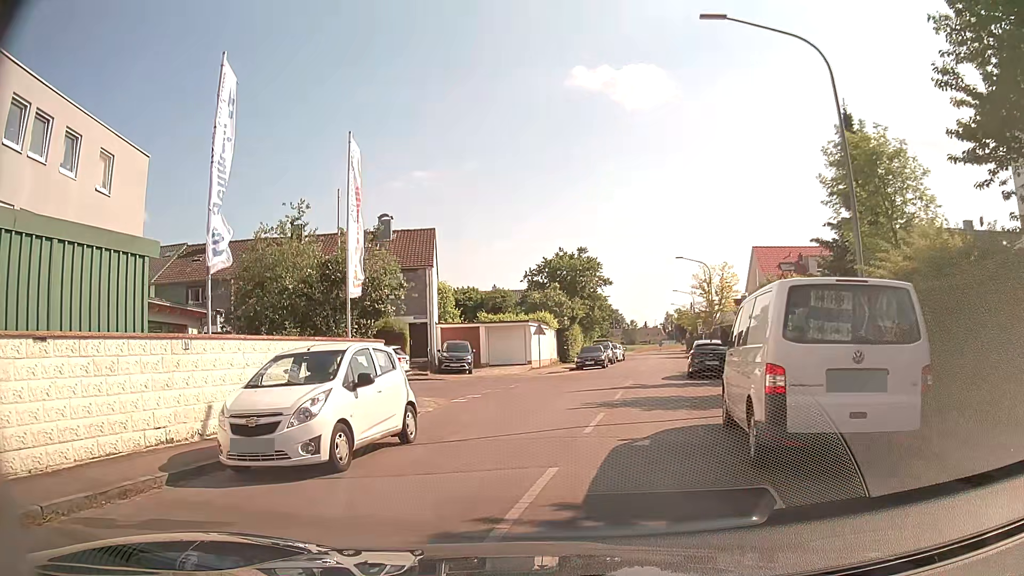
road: tertiary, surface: asphalt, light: Day
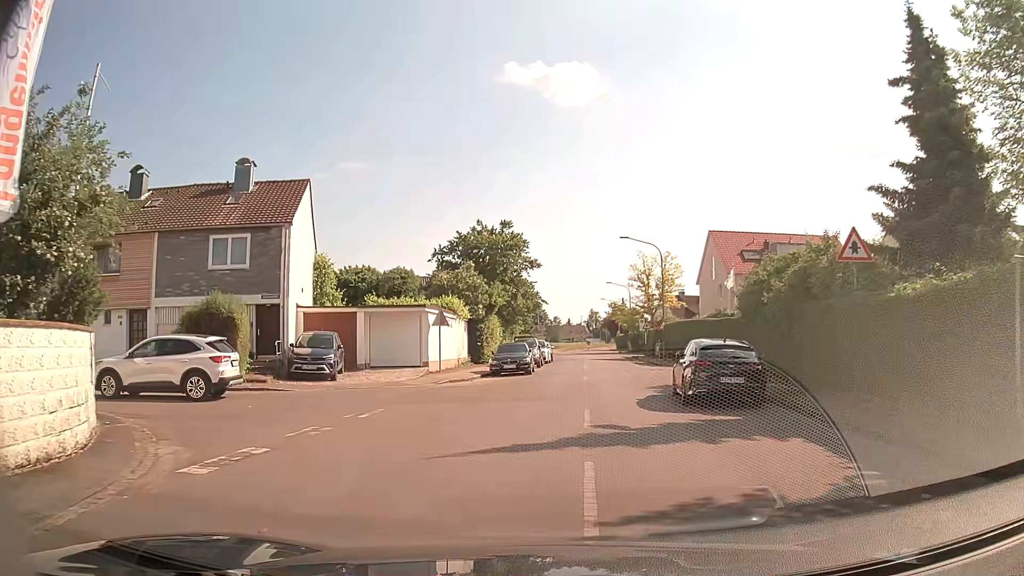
(+0.8, +11.6) m; +8°
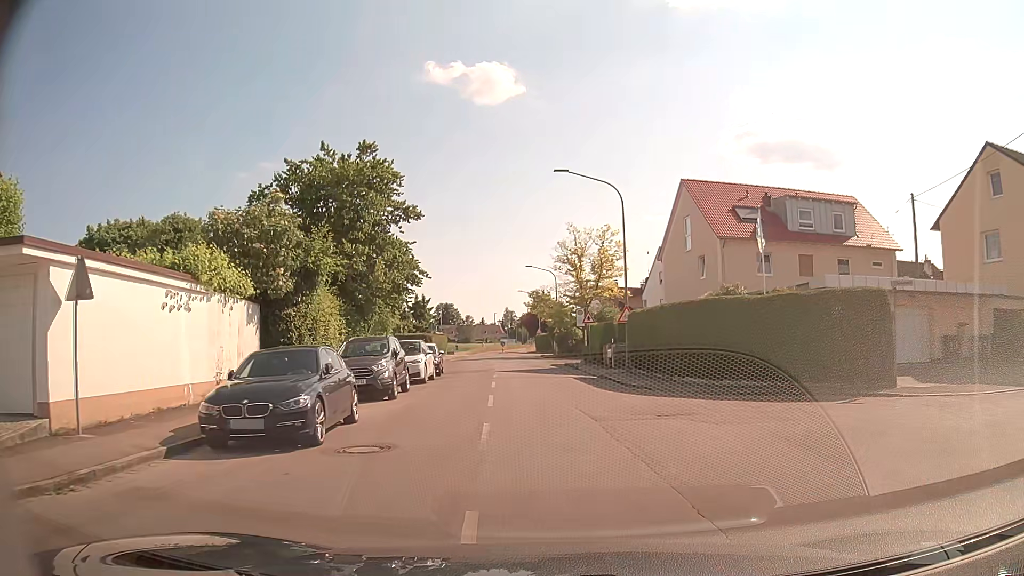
(+1.1, +20.0) m; +7°
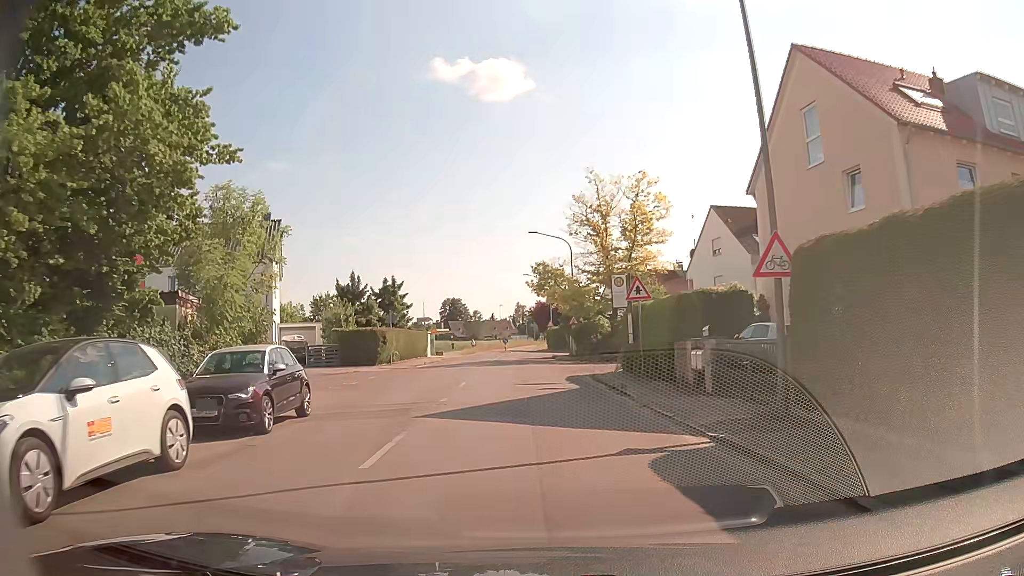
(+0.2, +19.4) m; 0°
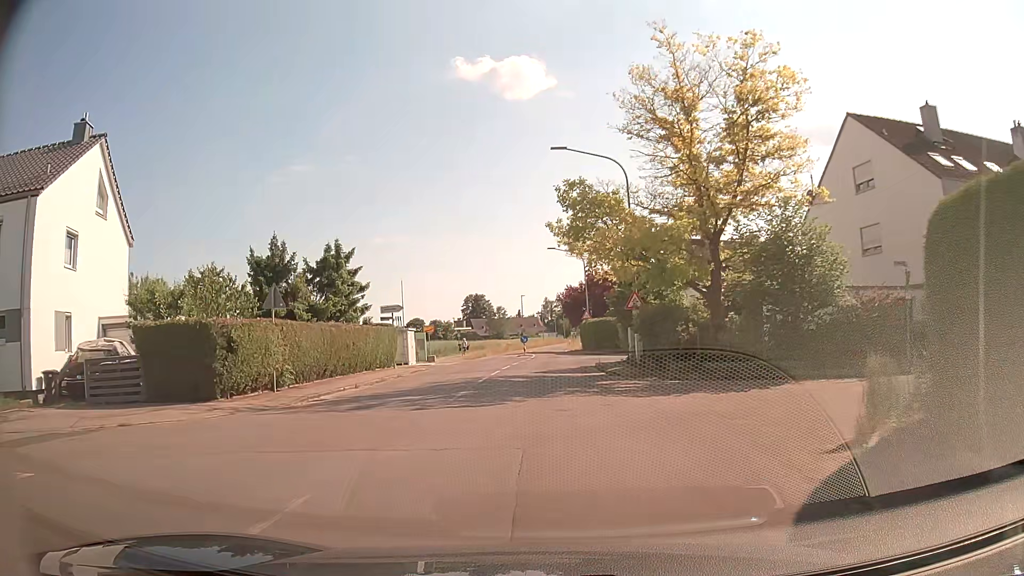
(-0.6, +21.5) m; -4°
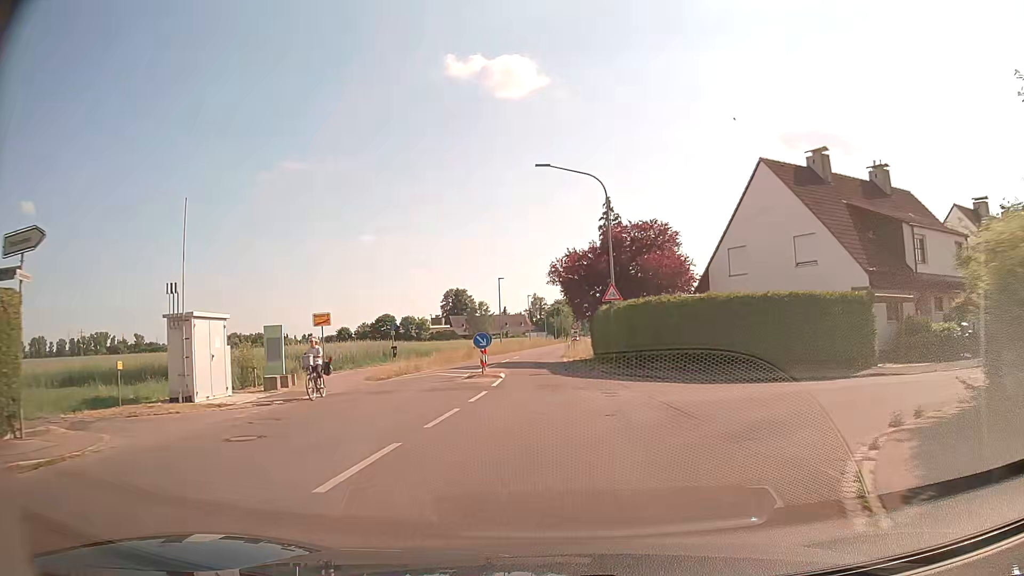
(+0.3, +28.4) m; +2°
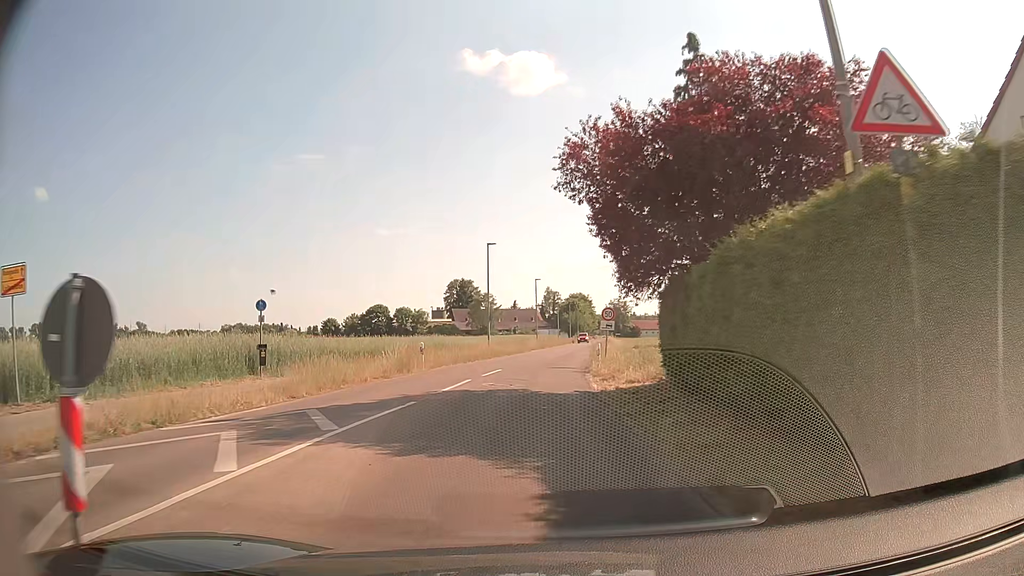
(0.0, +23.5) m; -2°
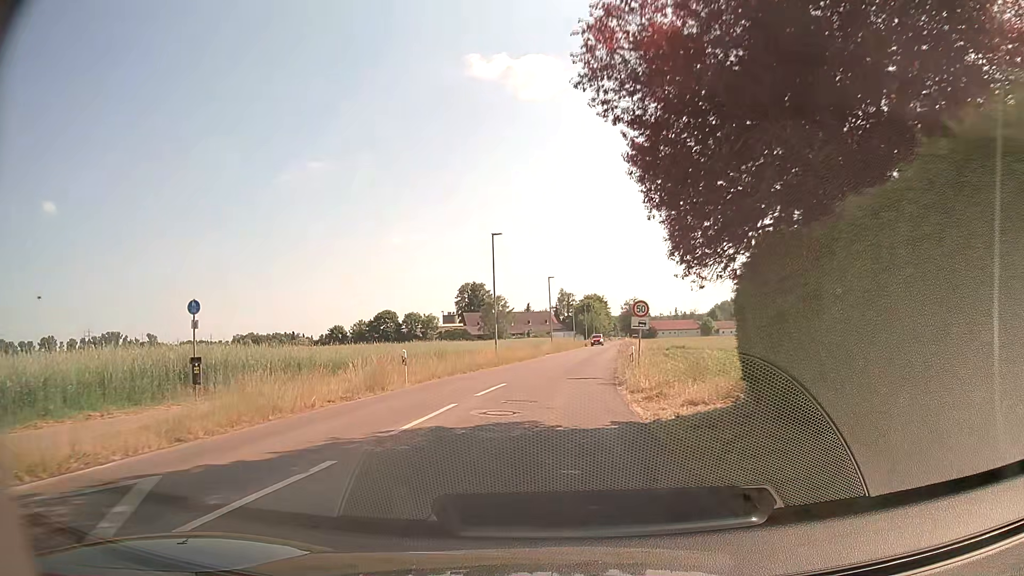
(0.0, +6.1) m; -1°
(0, +10) (0, +20) (+1, +30) (+2, +40) (+4, +50) (+5, +60) (+6, +70) (+7, +80) (+8, +90) (+9, +99) m
